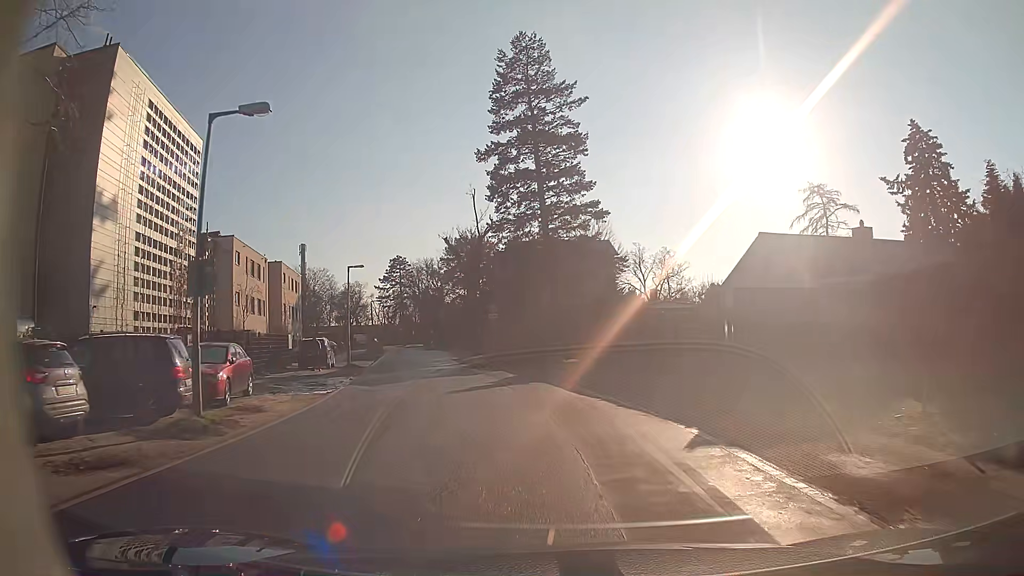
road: residential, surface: asphalt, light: Day
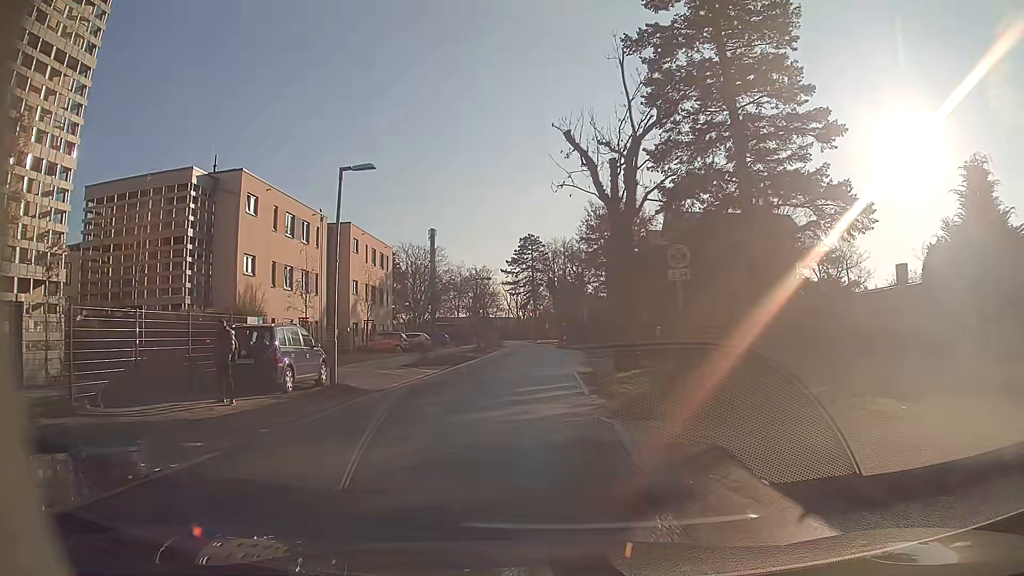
(-2.1, +20.7) m; -13°
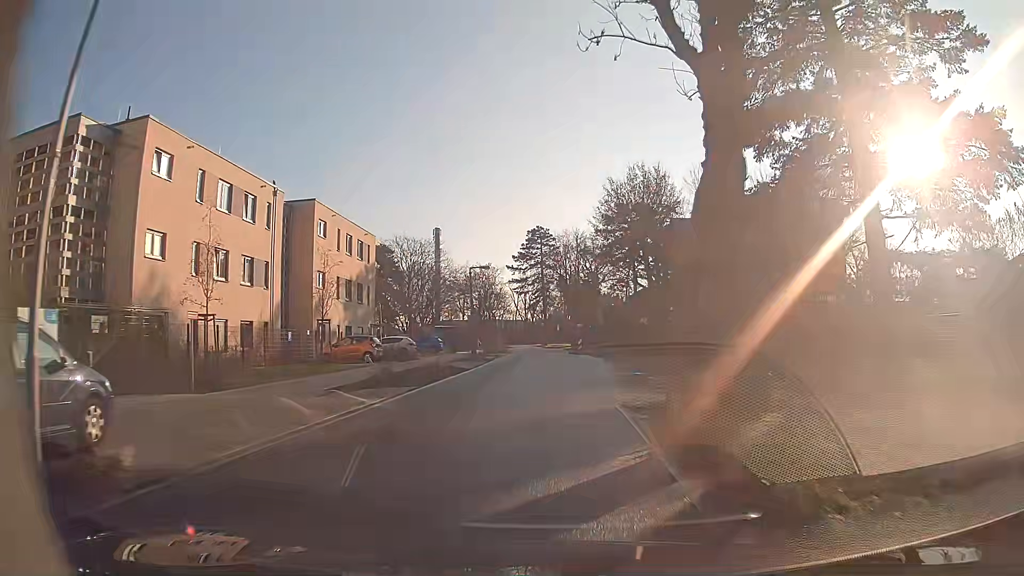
(-0.2, +10.7) m; 0°
(0, +10) (0, +20) (0, +30) (0, +40) (0, +50) (0, +60) (0, +70) (-1, +80) (-3, +90) (-5, +100) m
